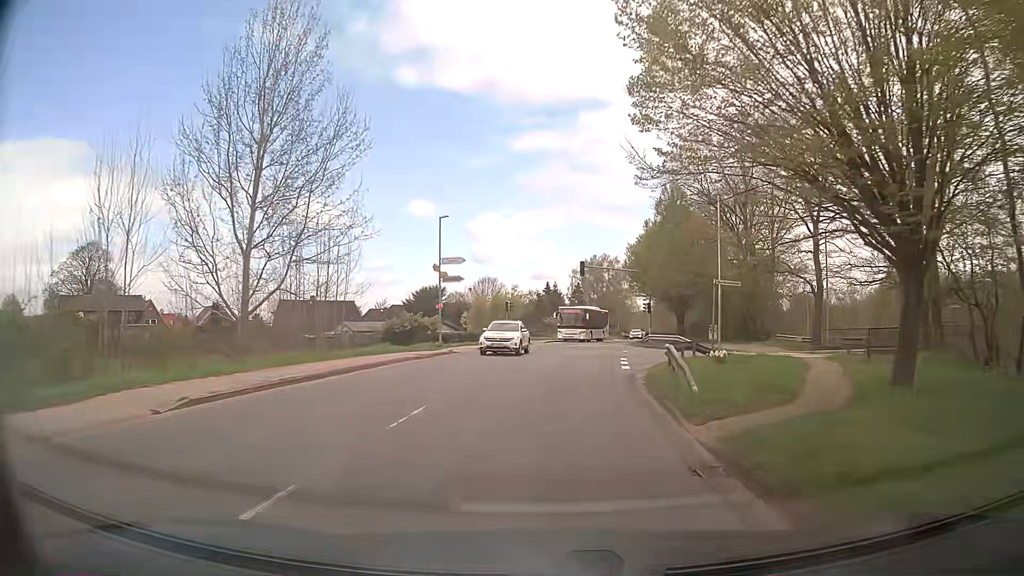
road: tertiary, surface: asphalt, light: Day
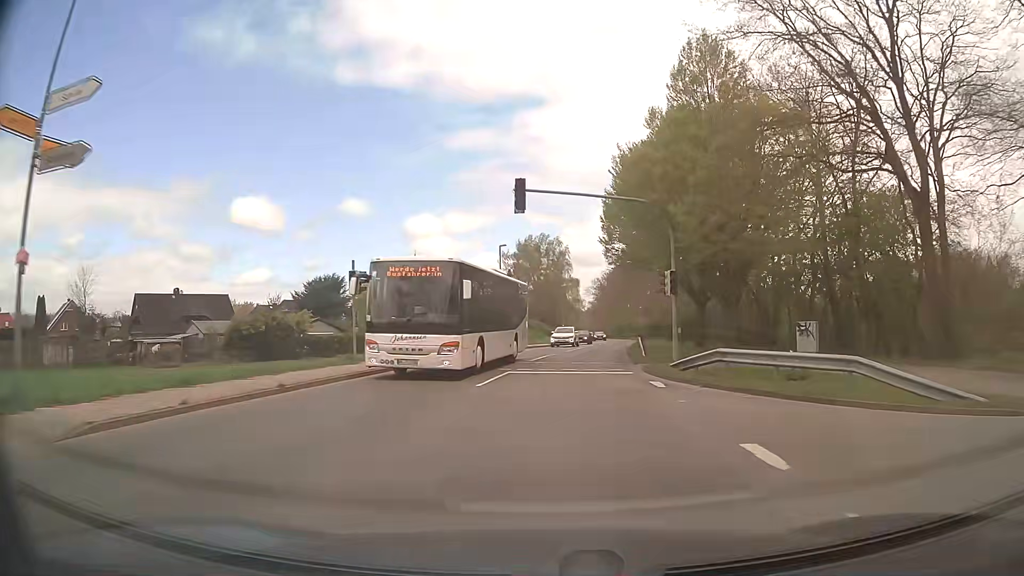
(+1.2, +30.4) m; +5°
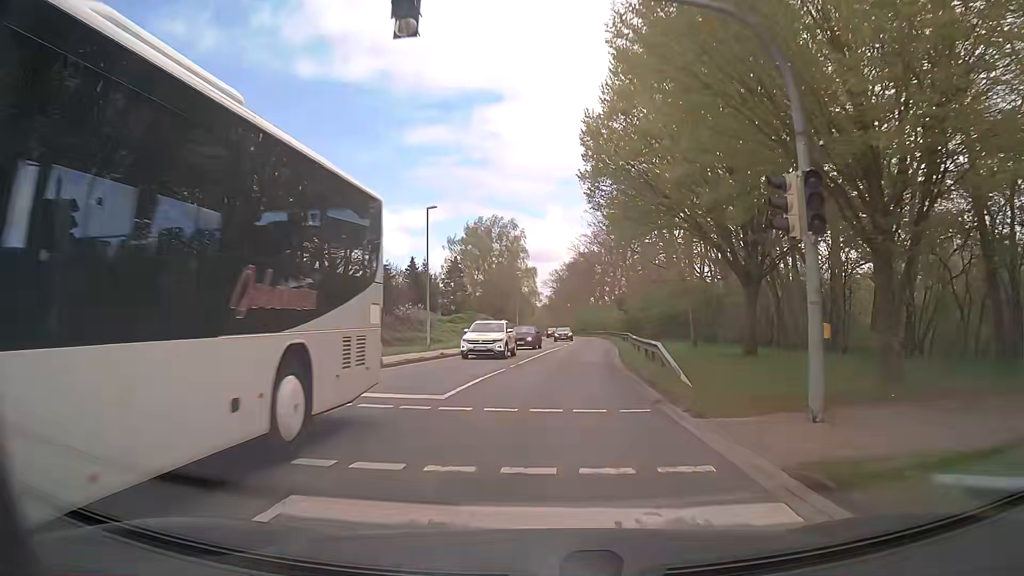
(+0.4, +15.3) m; +4°
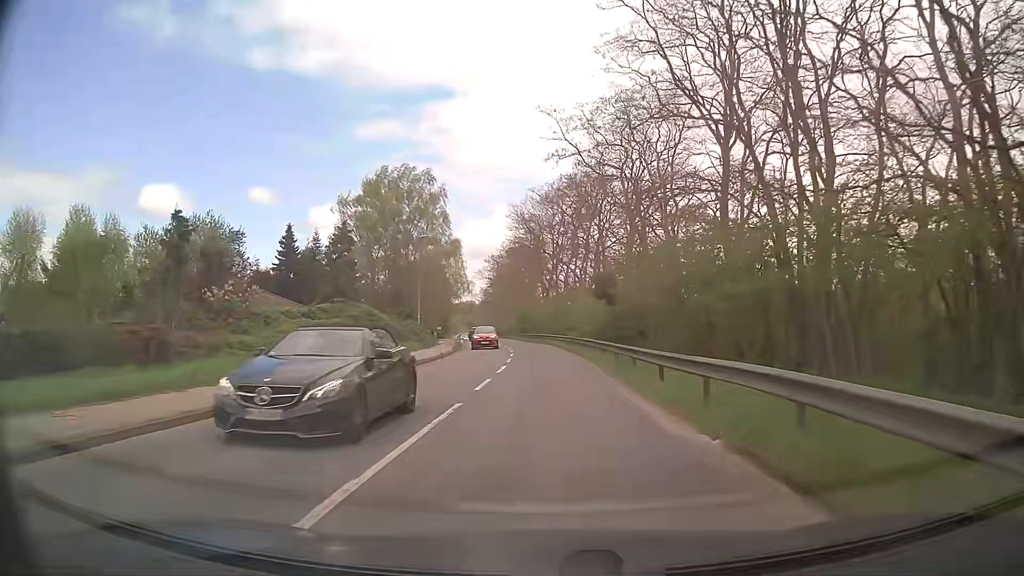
(+1.2, +30.7) m; +5°
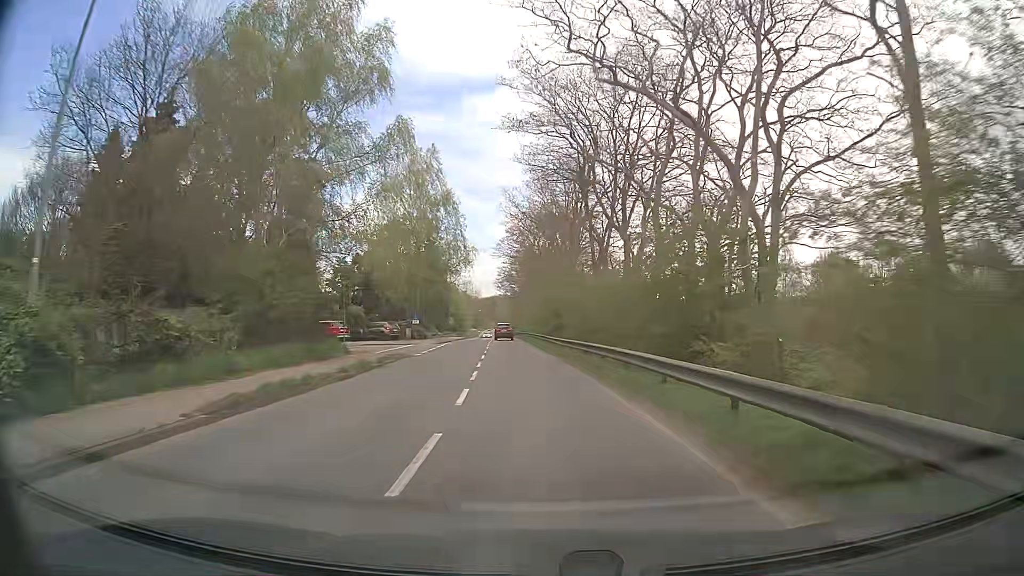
(-0.7, +38.5) m; -4°
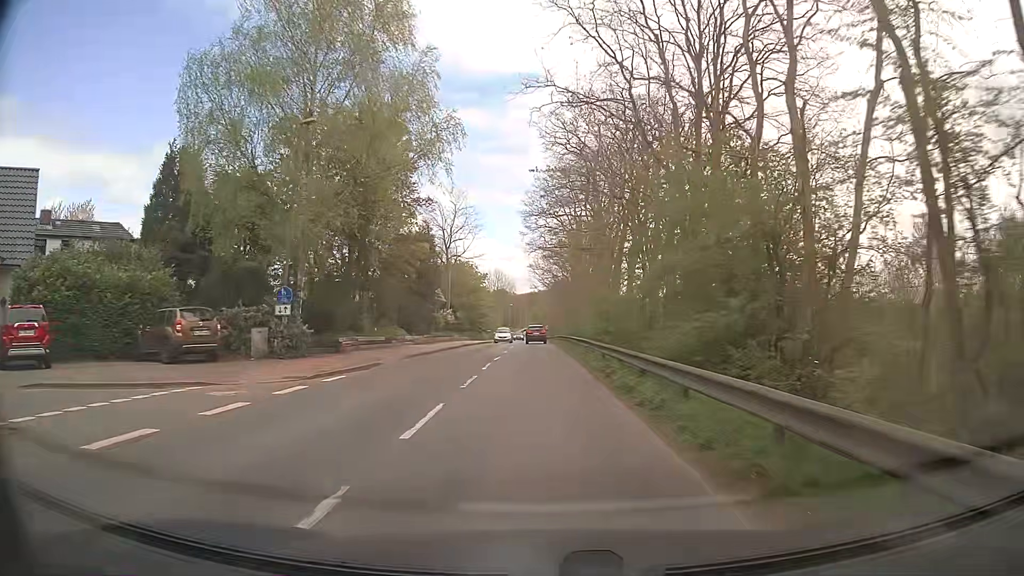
(-1.4, +38.3) m; -3°
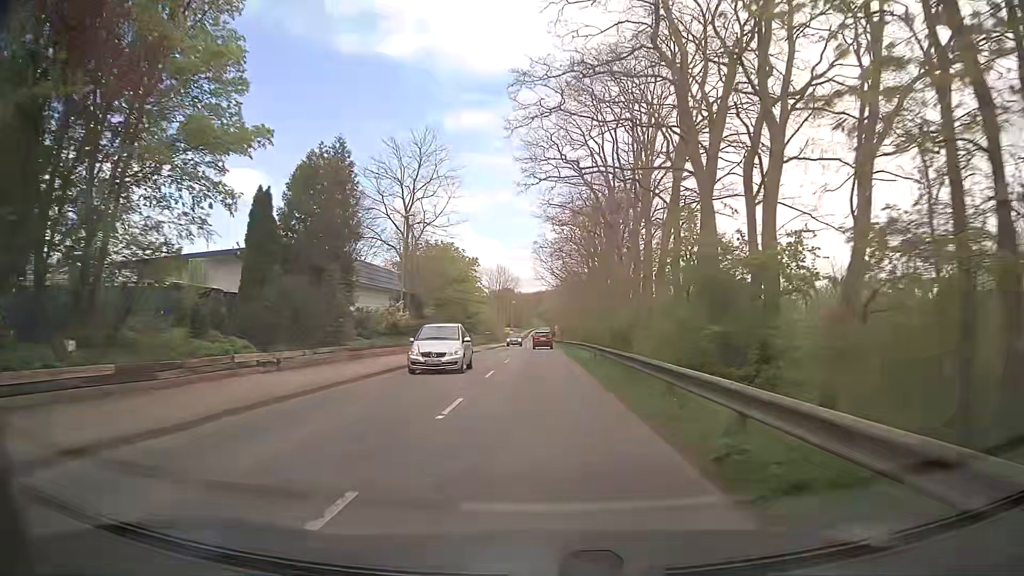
(0.0, +22.9) m; 0°
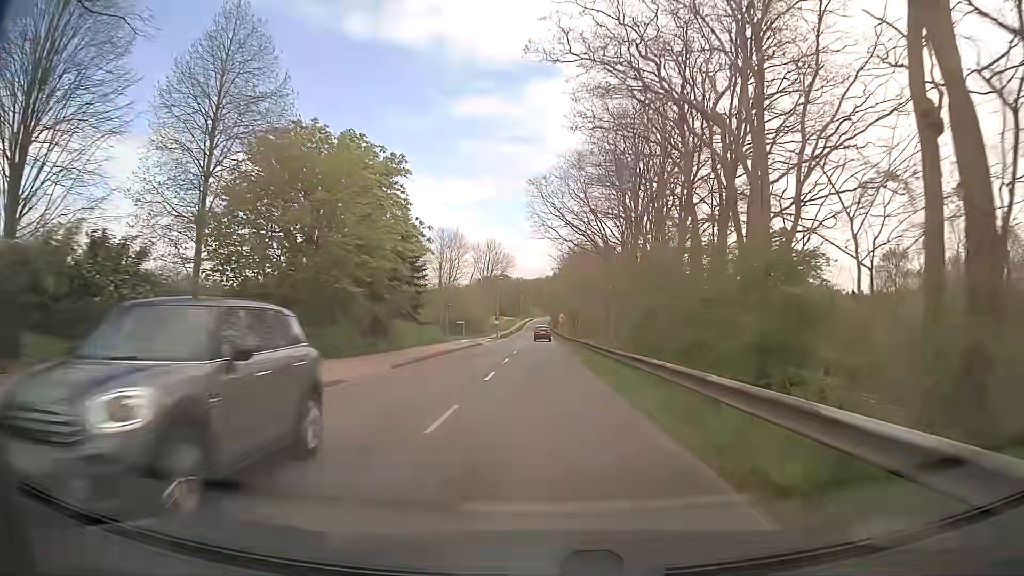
(-0.3, +38.6) m; 0°
(0, +10) (0, +20) (0, +30) (0, +40) (0, +50) (0, +60) (0, +70) (0, +80) (0, +90) (0, +100) m
